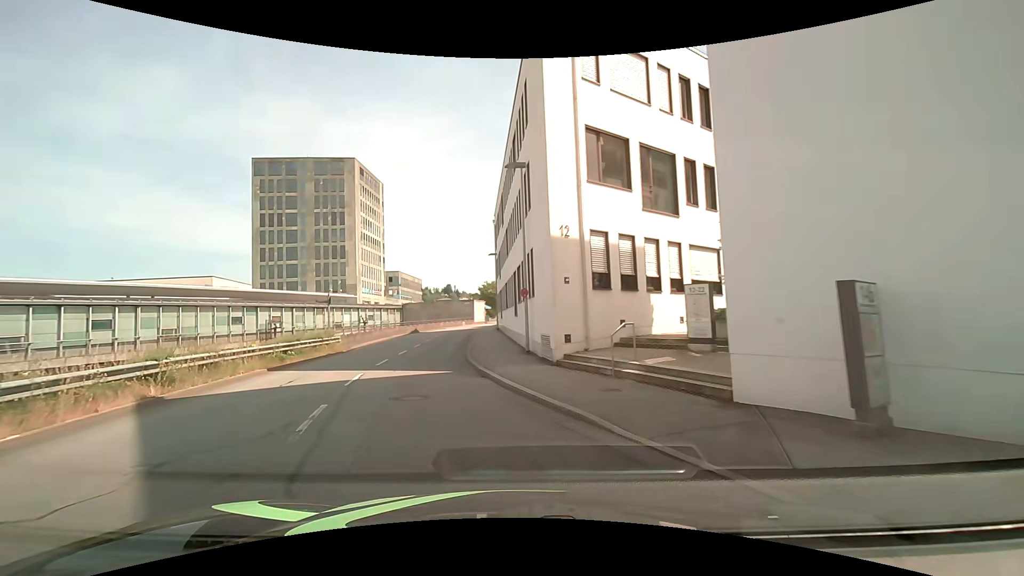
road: residential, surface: asphalt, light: Day
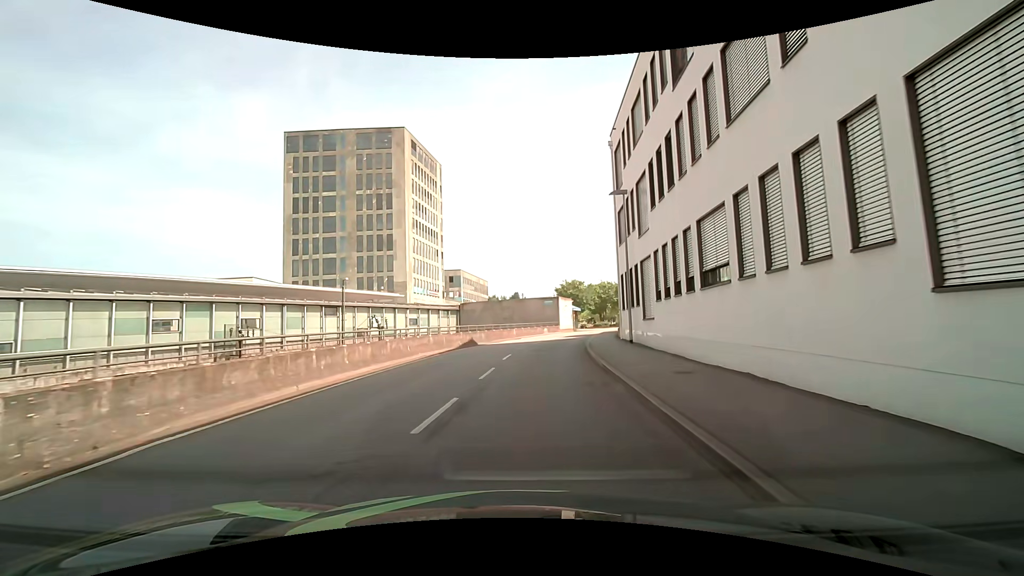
(-3.7, +24.2) m; -8°
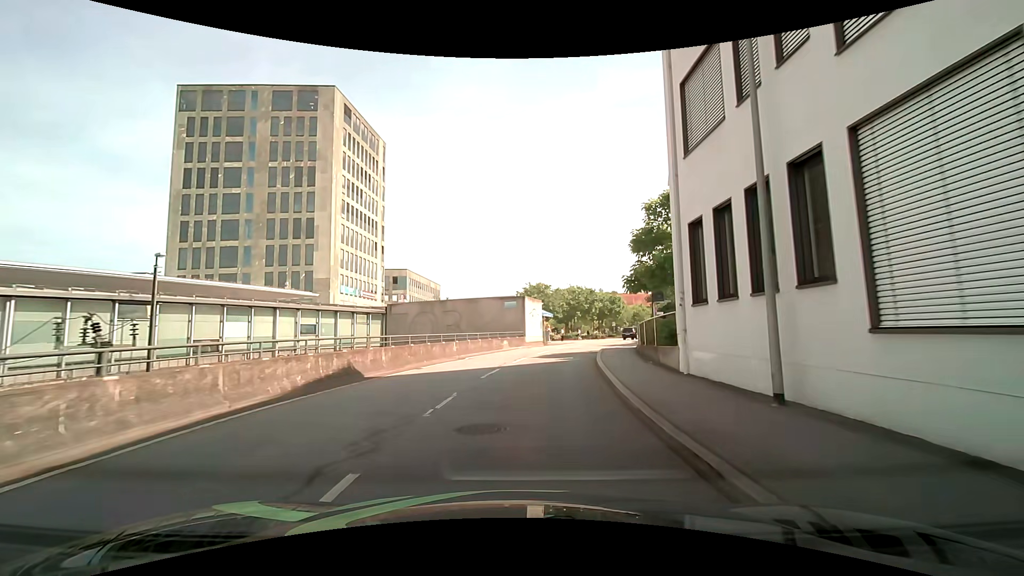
(+0.7, +16.5) m; +4°
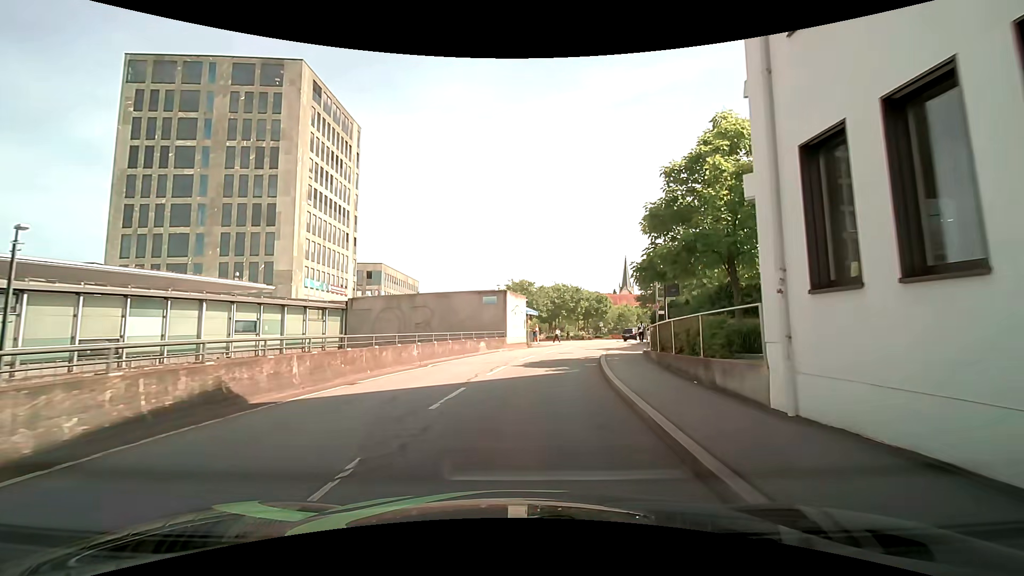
(+0.1, +5.4) m; +2°
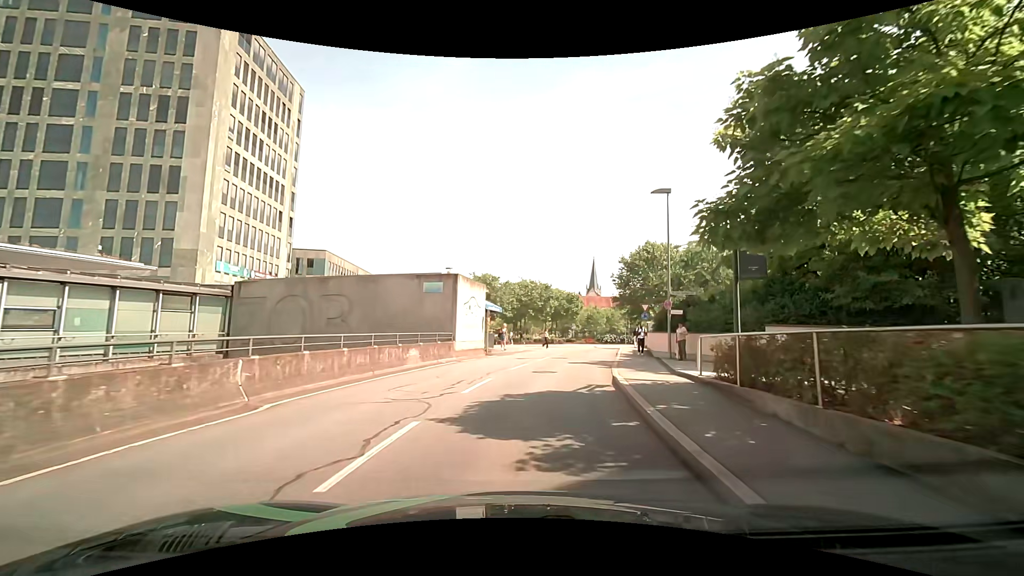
(+0.3, +10.0) m; +5°
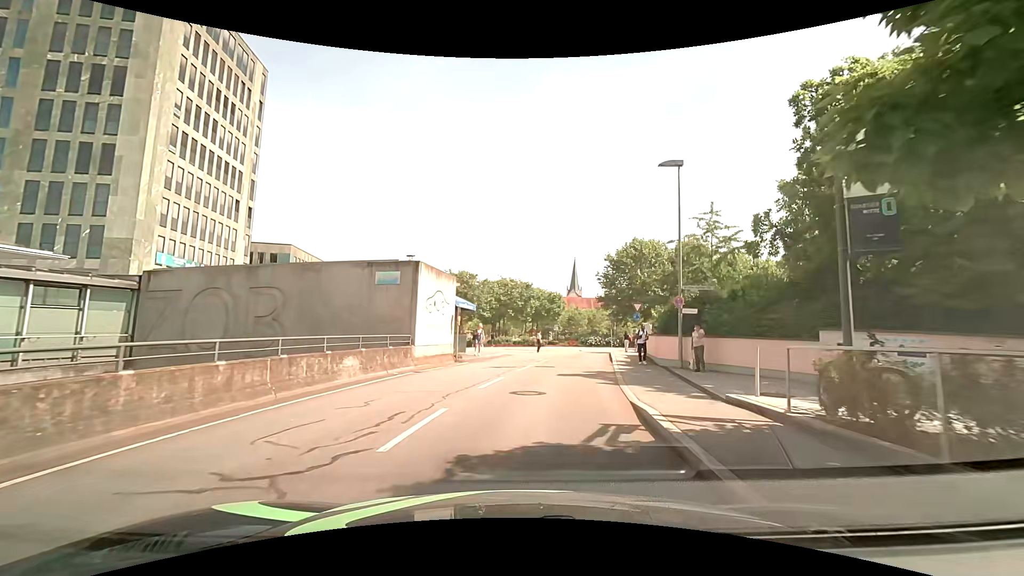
(+0.1, +4.6) m; +3°
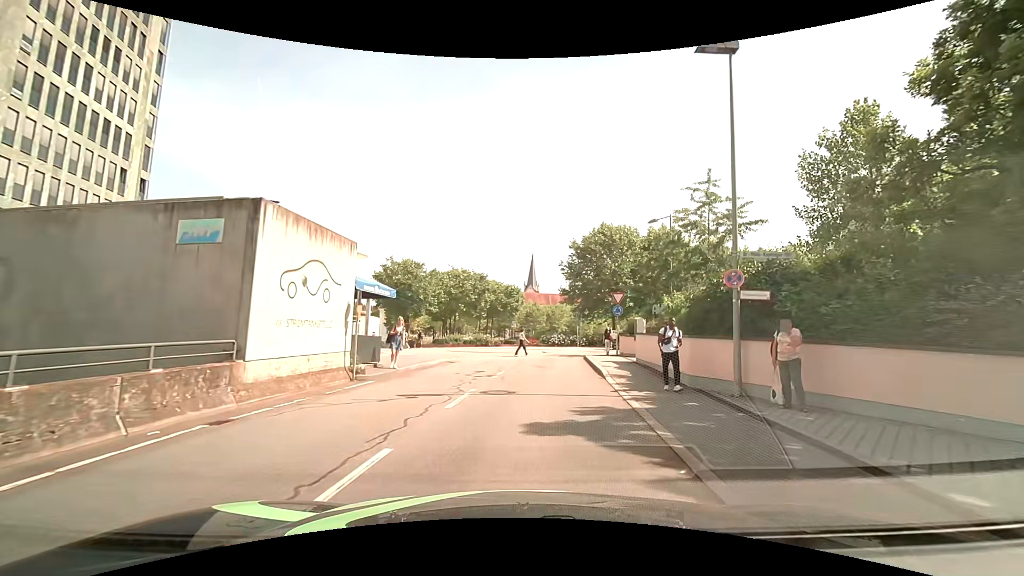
(+0.4, +8.5) m; +5°
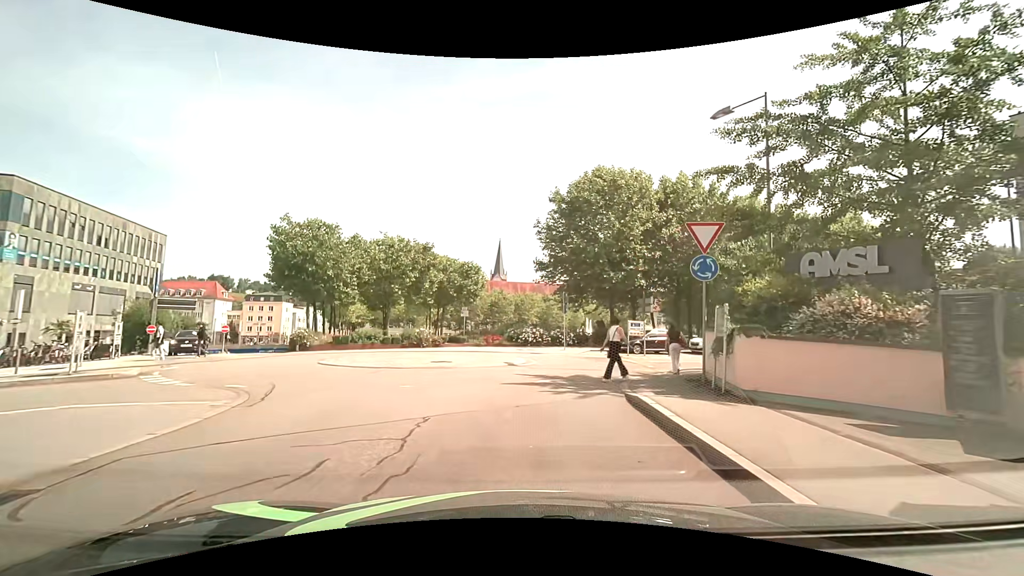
(+1.1, +18.3) m; +4°
(0, +10) (+3, +19) (+11, +25) (+20, +29) (+30, +33) (+39, +36) (+49, +38) (+59, +38) (+69, +36) (+79, +33) m
